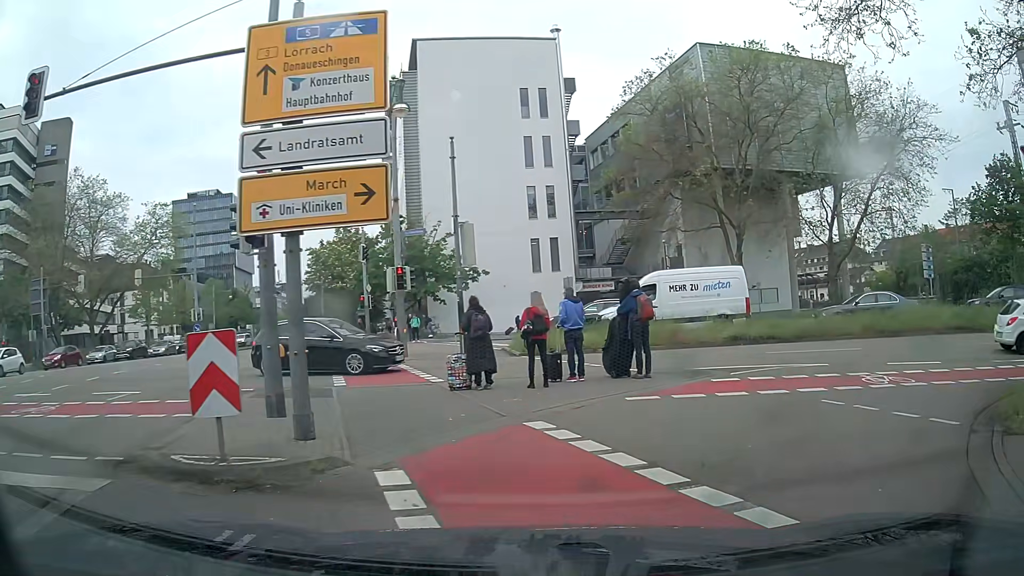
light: Day
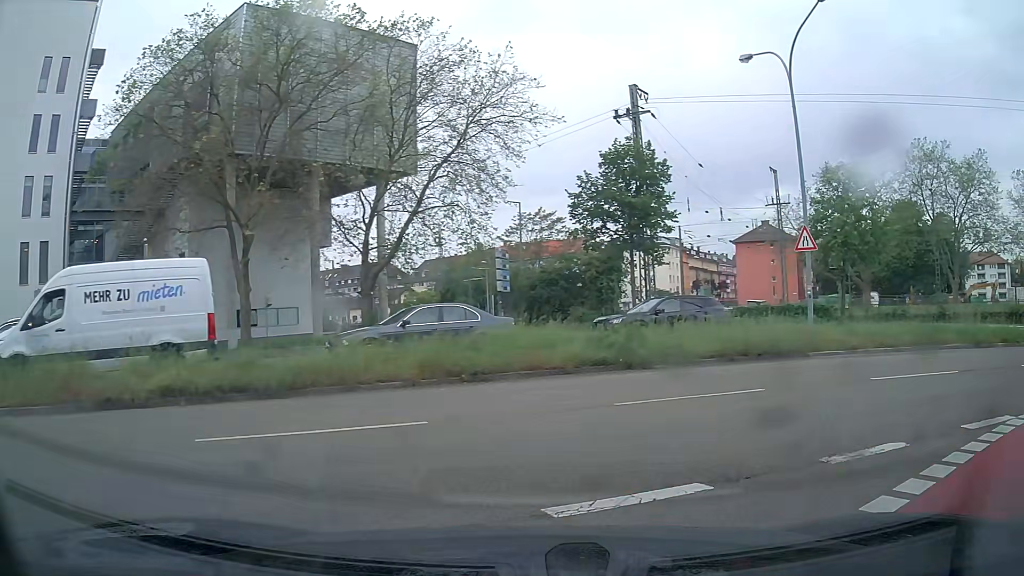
(+3.6, +10.7) m; +38°
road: secondary_link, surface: asphalt
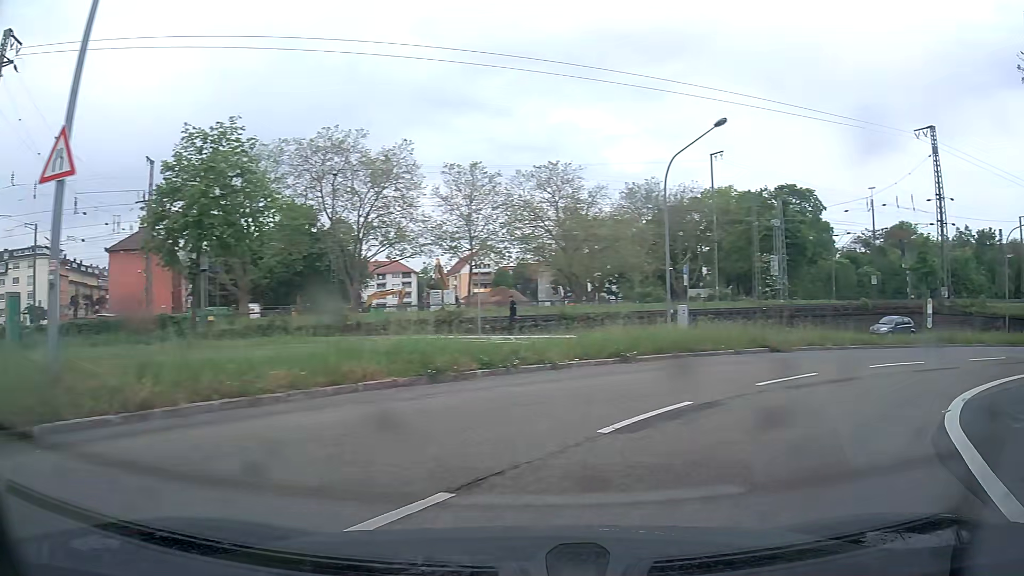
(+5.0, +10.5) m; +50°
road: secondary
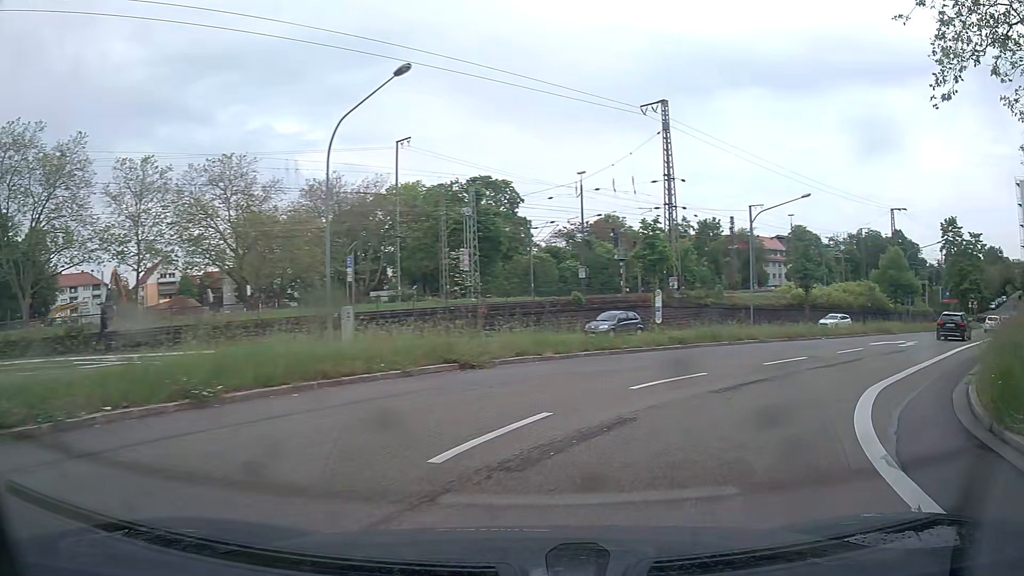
(+2.0, +7.0) m; +29°
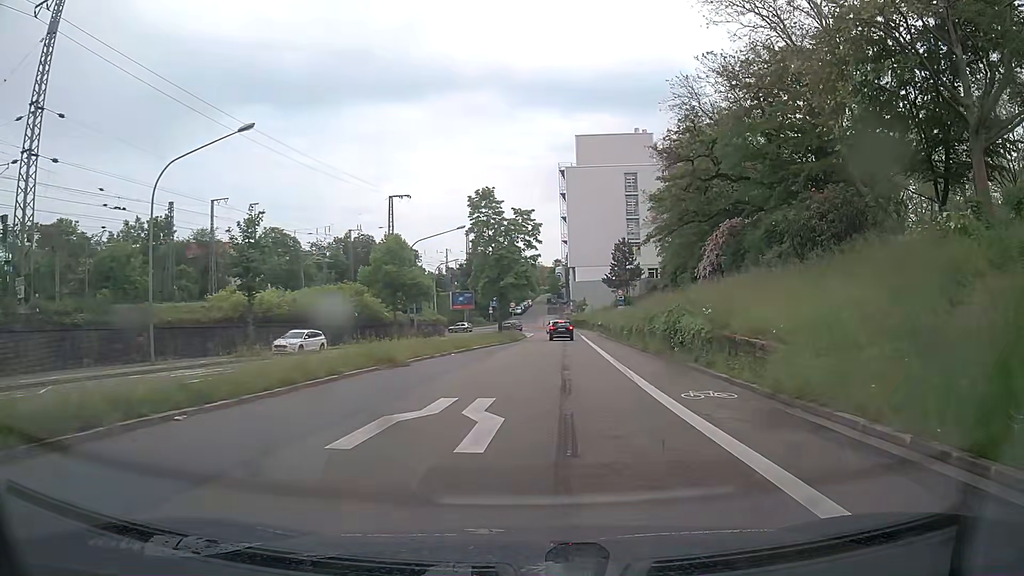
(+9.6, +19.8) m; +43°
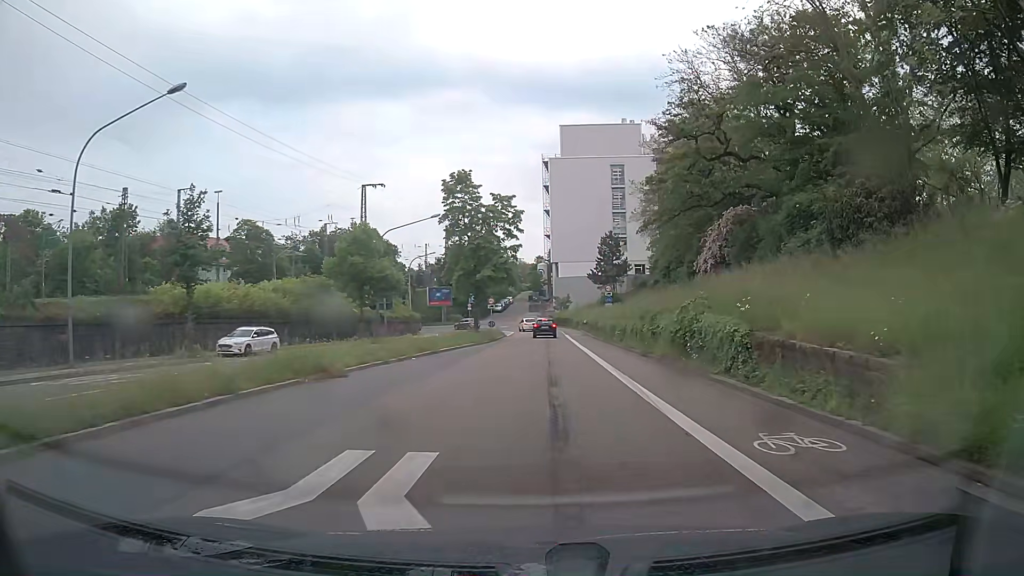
(+0.1, +5.1) m; +2°
(0, +10) (0, +20) (0, +30) (+1, +40) (+1, +50) (+1, +60) (+1, +70) (0, +80) (-5, +89) (-14, +93) m
